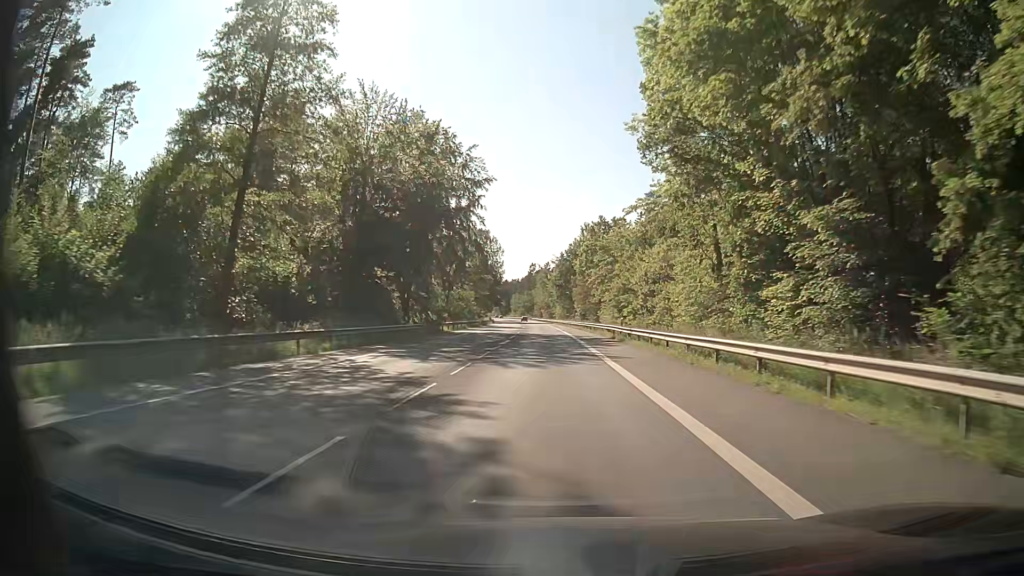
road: secondary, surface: asphalt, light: Day
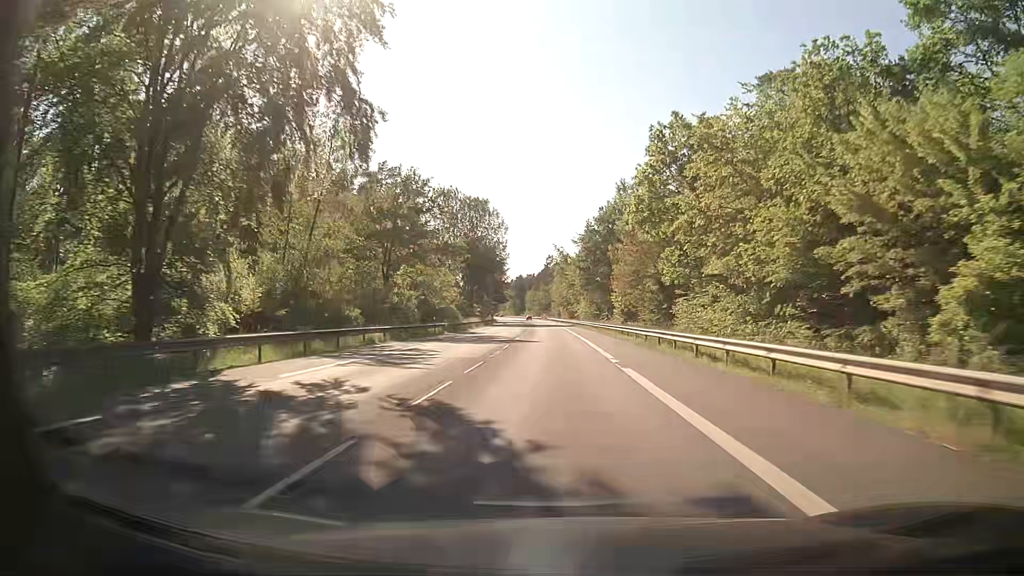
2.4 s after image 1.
(-0.7, +44.5) m; -2°
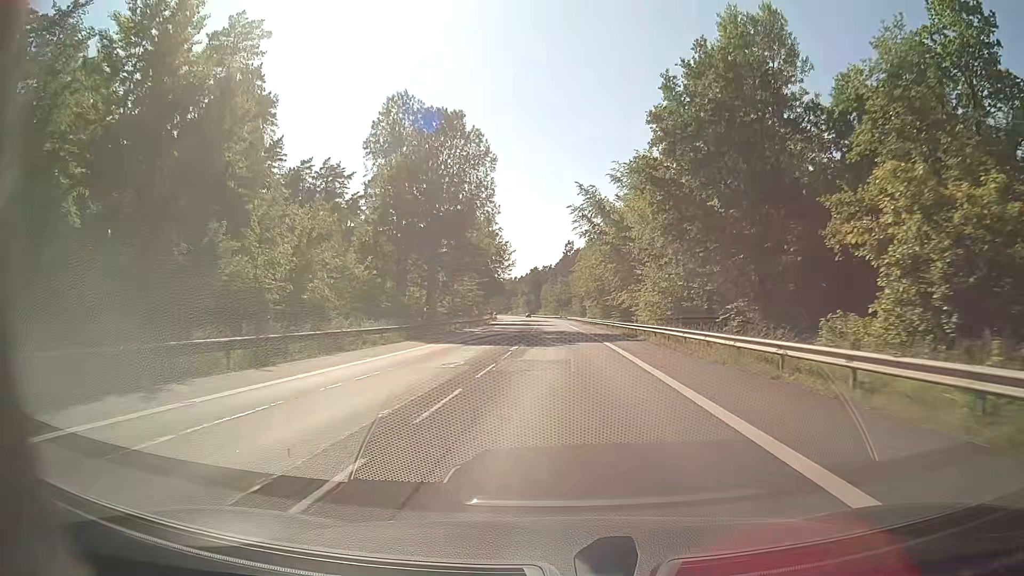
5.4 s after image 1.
(-0.6, +55.6) m; -1°
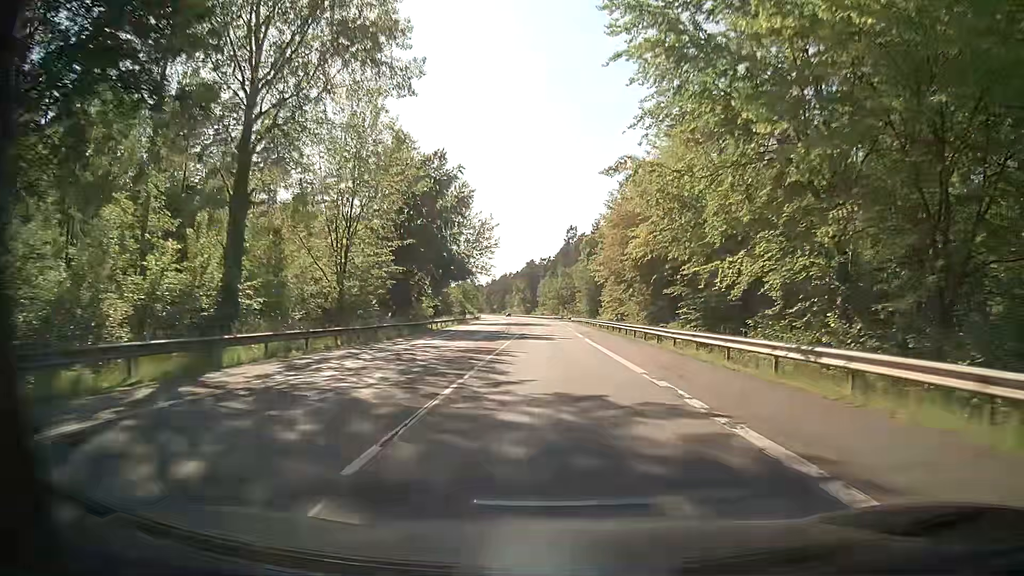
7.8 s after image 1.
(-0.2, +44.5) m; 0°
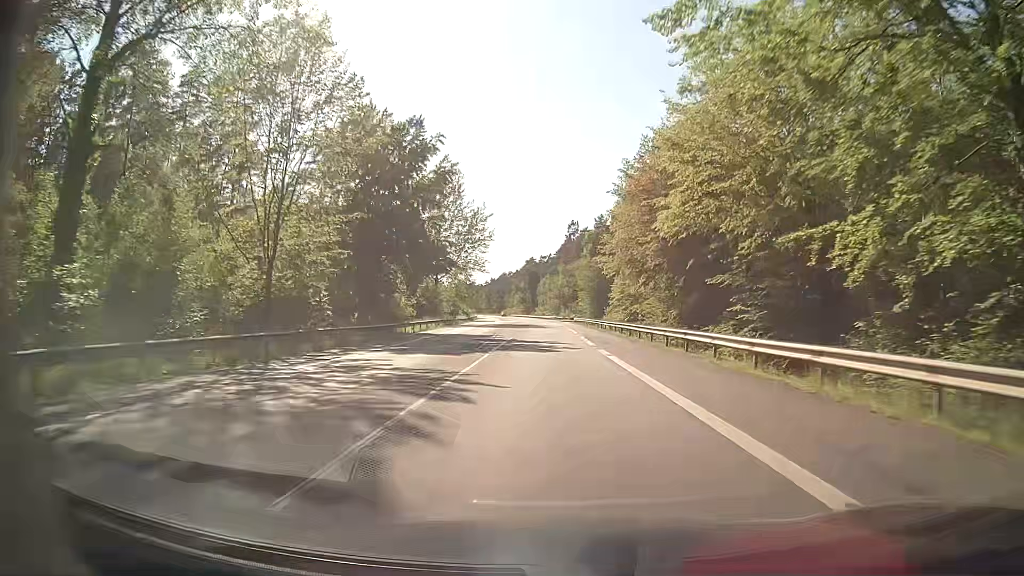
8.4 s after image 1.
(0.0, +11.1) m; 0°
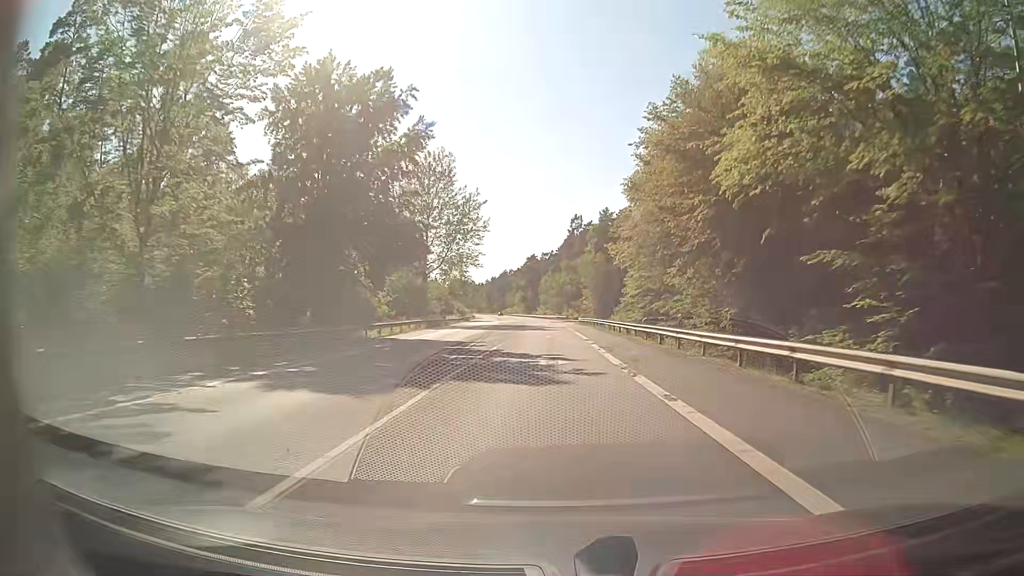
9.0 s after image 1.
(0.0, +10.9) m; 0°
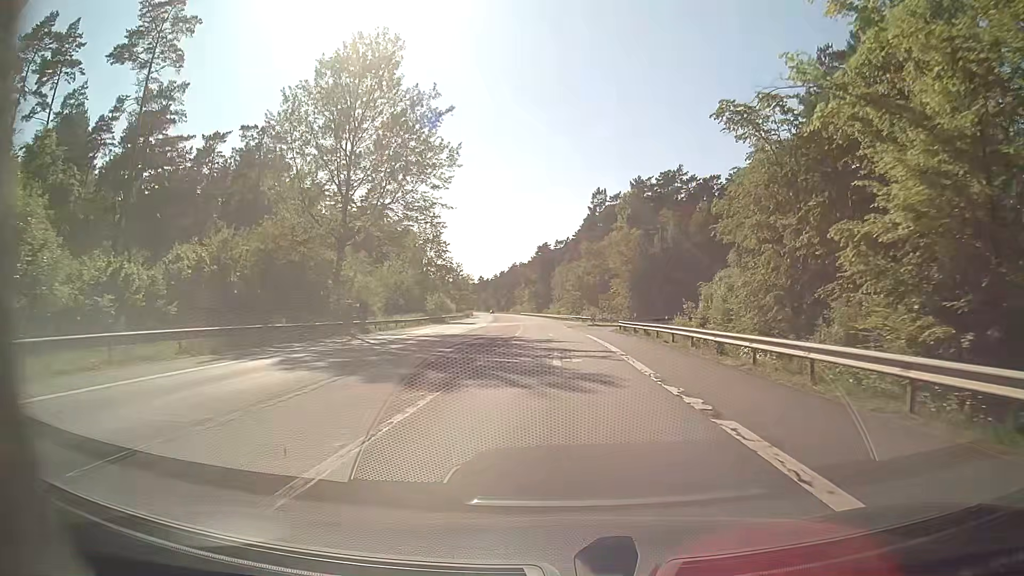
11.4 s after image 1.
(-0.6, +40.1) m; -1°
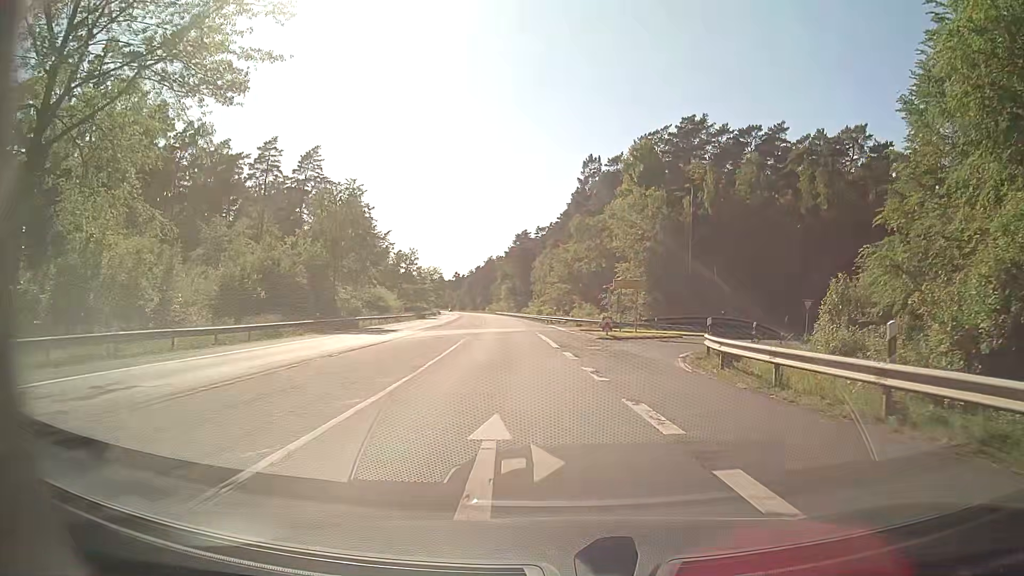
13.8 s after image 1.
(0.0, +32.1) m; +1°
(0, +10) (+1, +20) (+4, +30) (+9, +38) (+17, +44) (+26, +48) (+36, +50) (+46, +52) (+55, +55) (+64, +59) m
